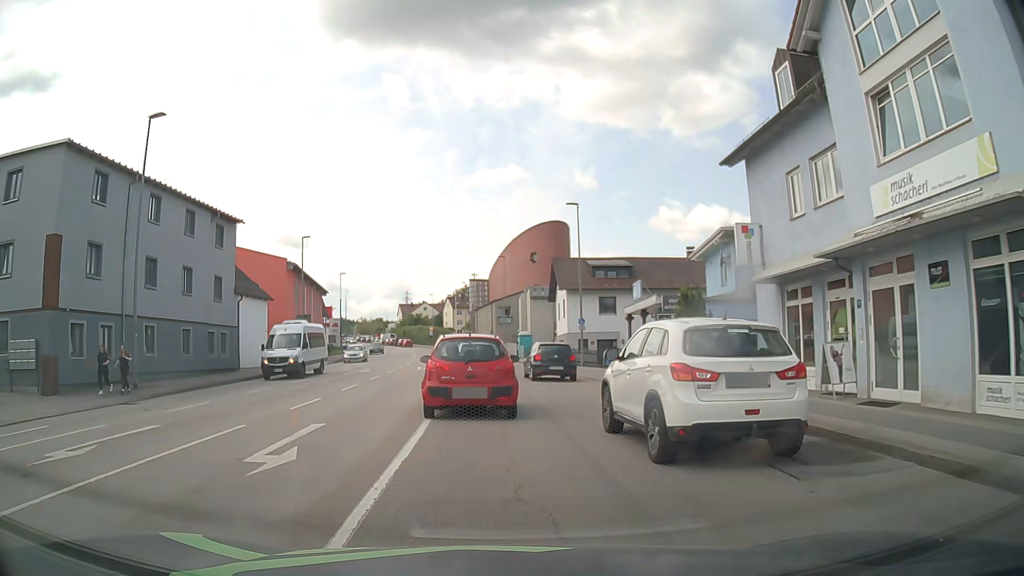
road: tertiary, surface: asphalt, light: Day
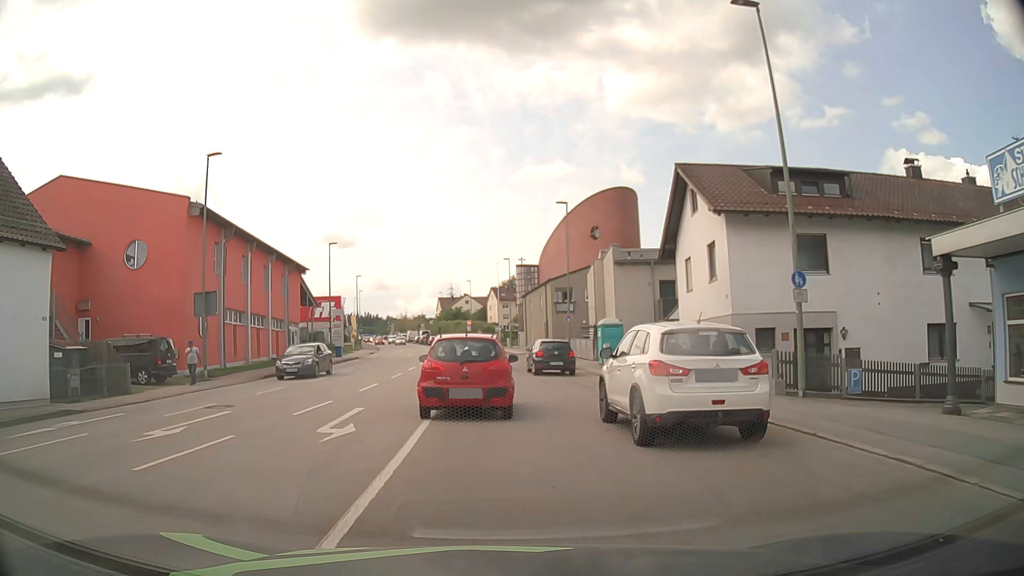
(-0.8, +26.3) m; -3°
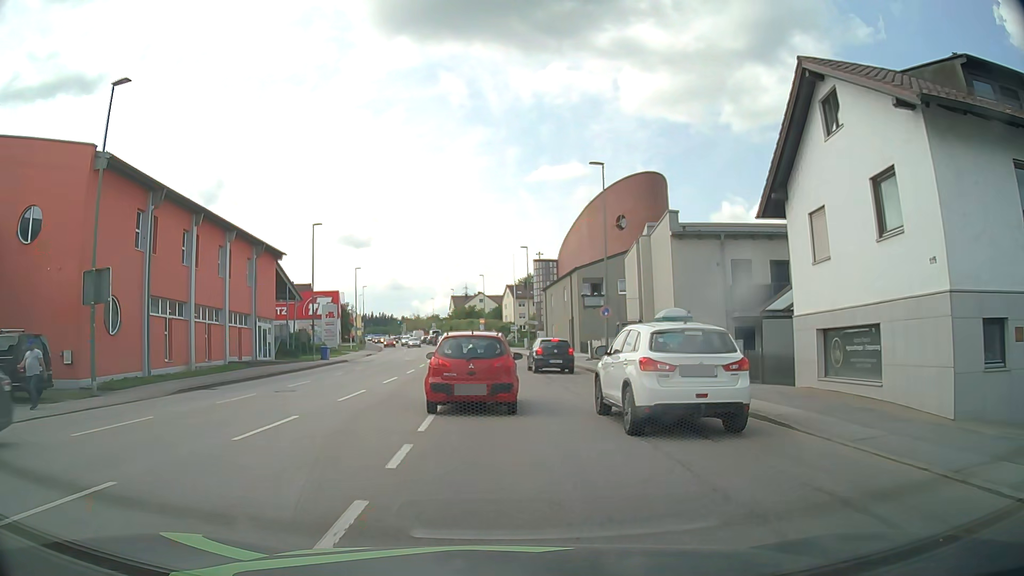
(-0.2, +10.1) m; -2°
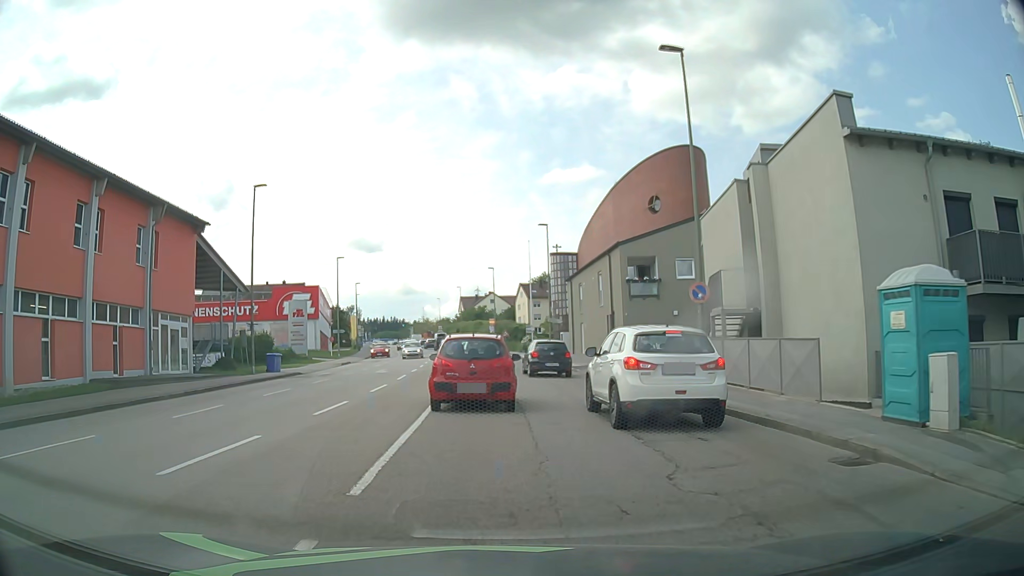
(-0.2, +14.9) m; -1°
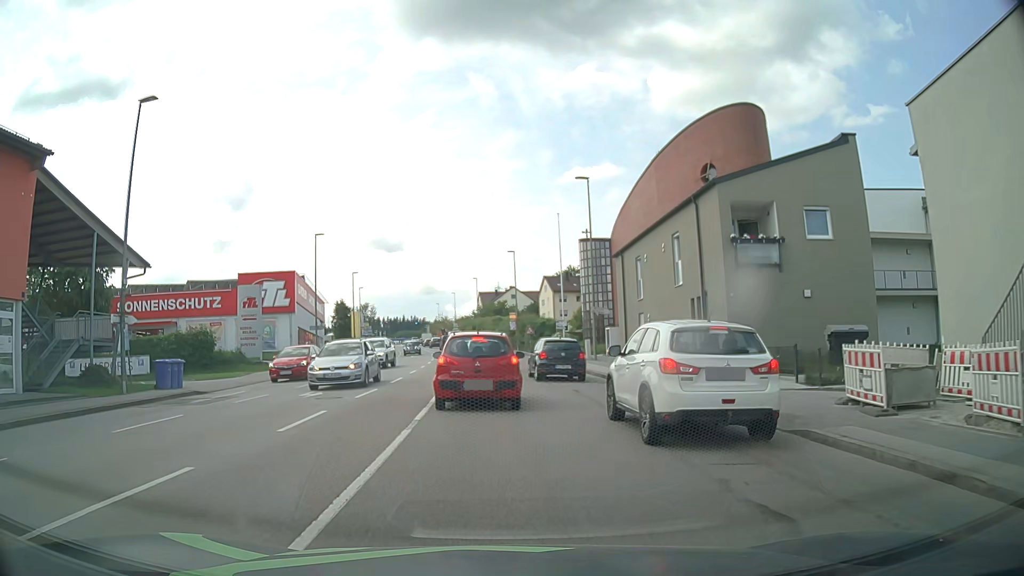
(-0.3, +15.0) m; -2°
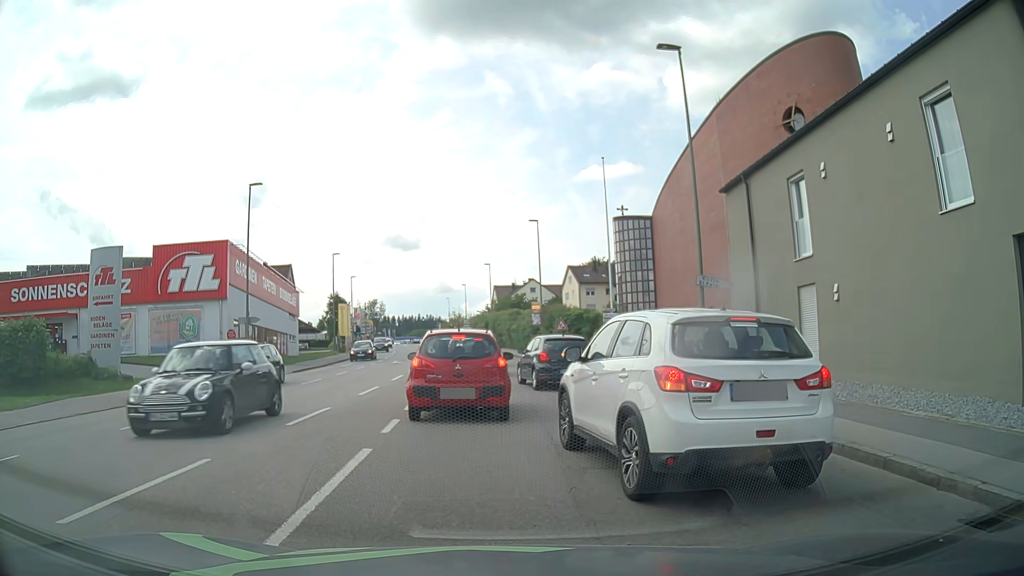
(-0.4, +17.2) m; -1°
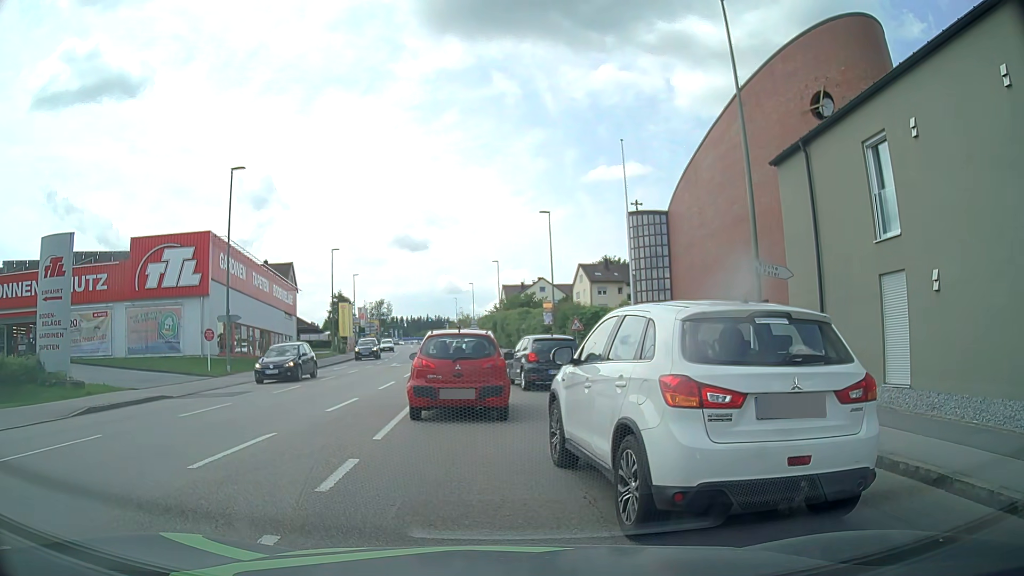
(0.0, +3.5) m; 0°
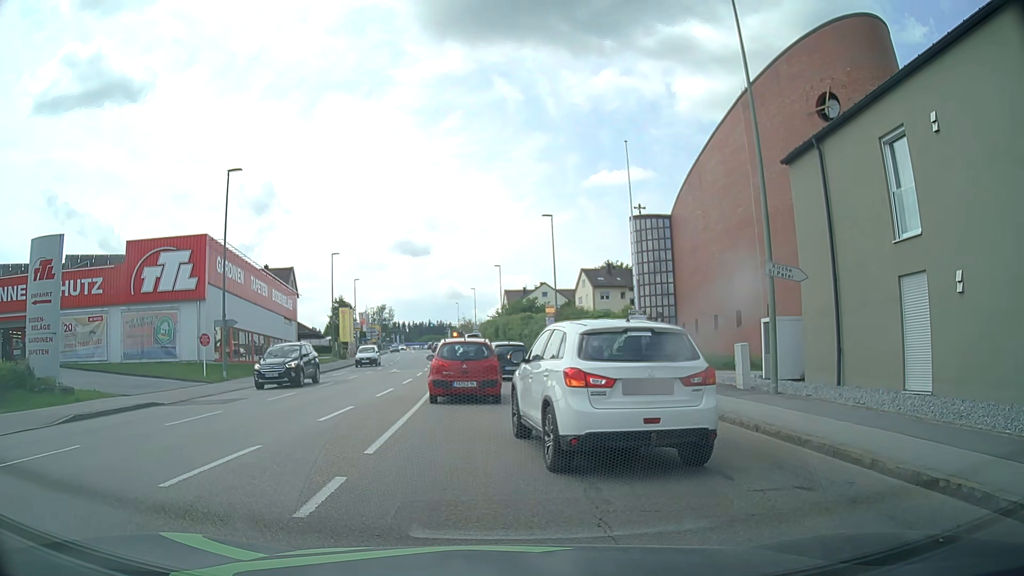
(0.0, +0.7) m; 0°
(0, +10) (-1, +20) (-2, +30) (-3, +40) (-4, +50) (-5, +60) (-7, +70) (-8, +79) (-10, +89) (-12, +99) m
